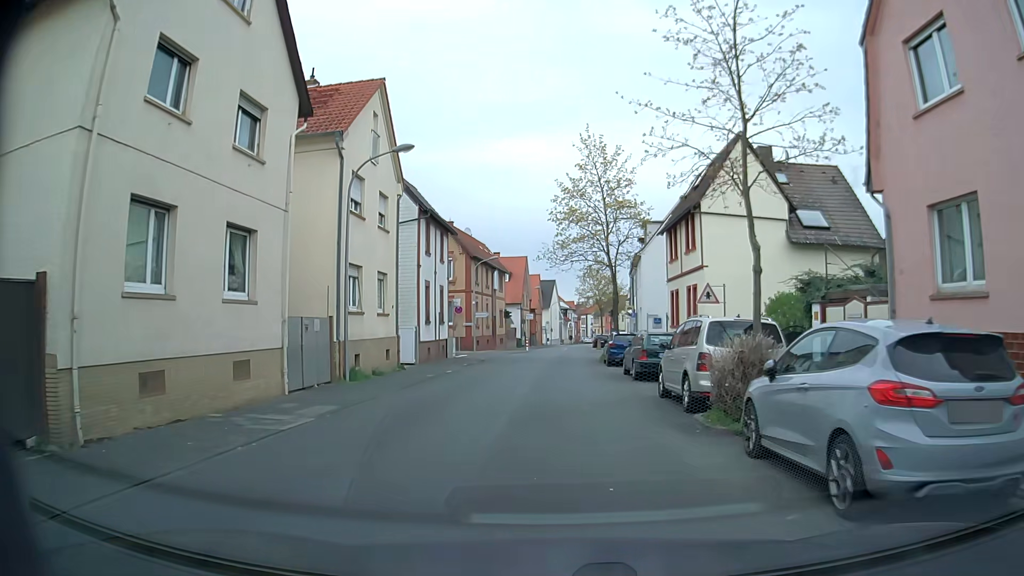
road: residential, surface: asphalt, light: Day
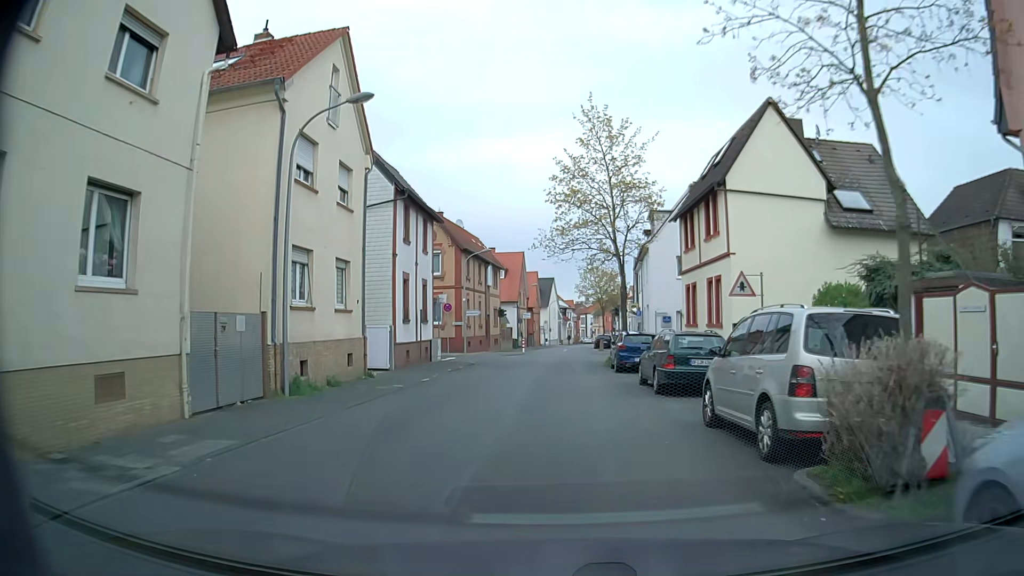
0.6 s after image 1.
(0.0, +4.5) m; 0°
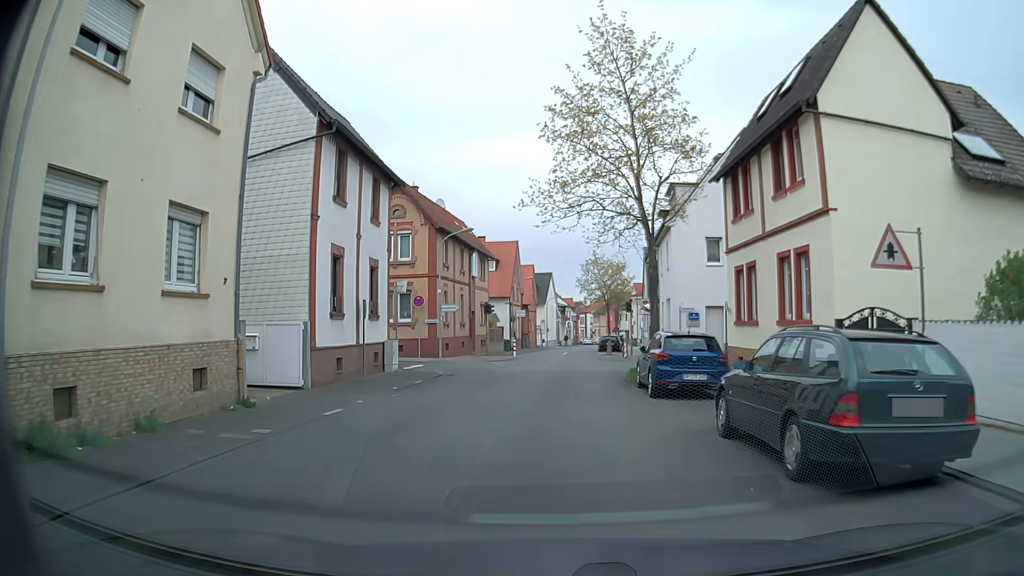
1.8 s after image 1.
(+0.1, +8.9) m; +1°
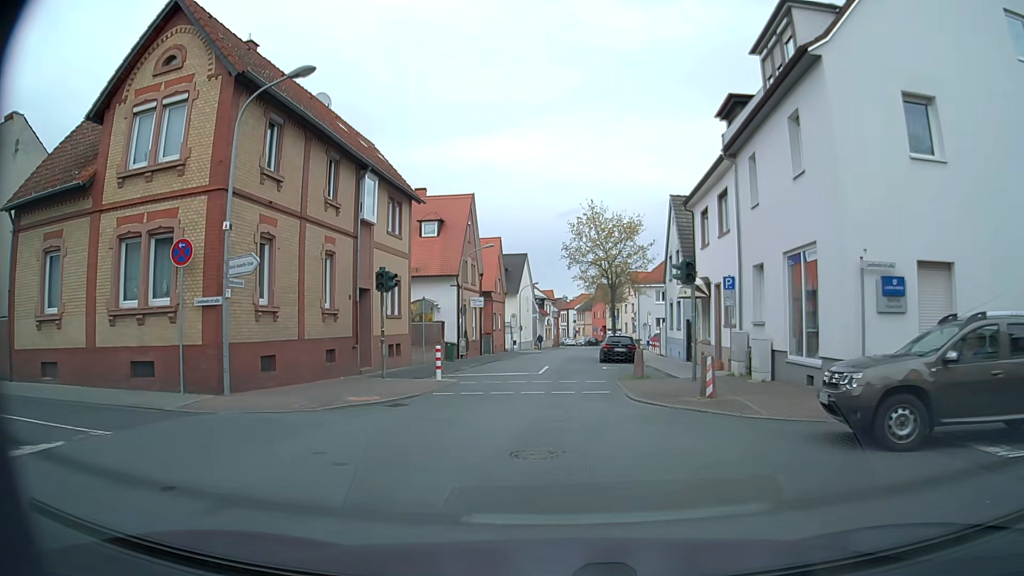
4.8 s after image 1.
(+0.1, +22.3) m; +2°
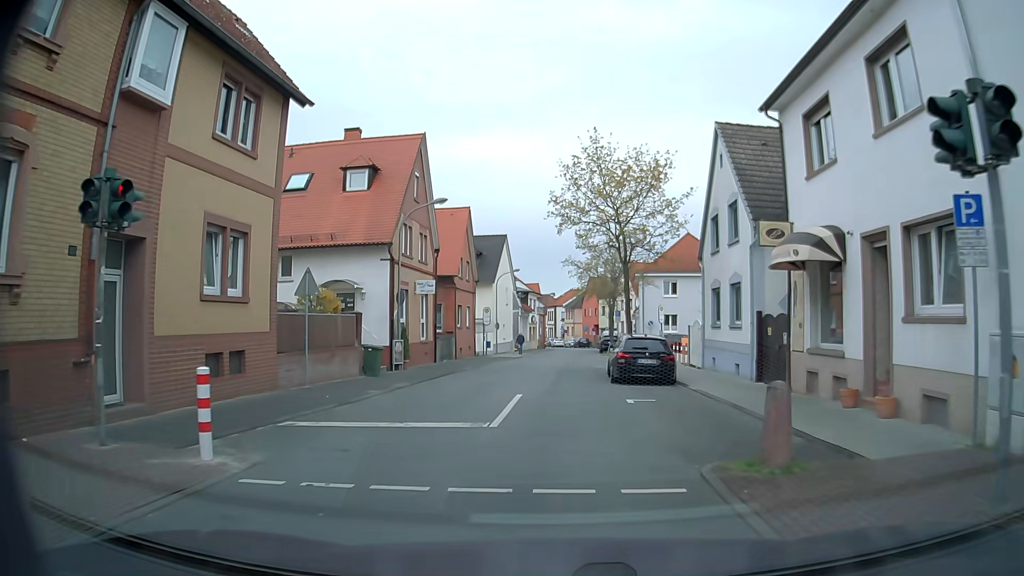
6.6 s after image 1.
(0.0, +13.4) m; 0°
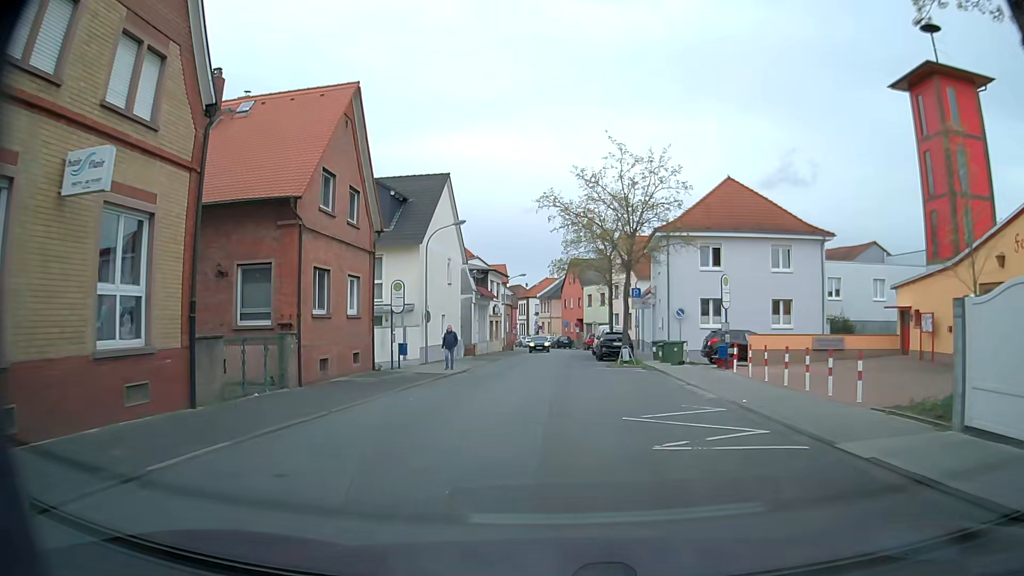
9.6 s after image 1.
(+0.3, +22.4) m; +3°
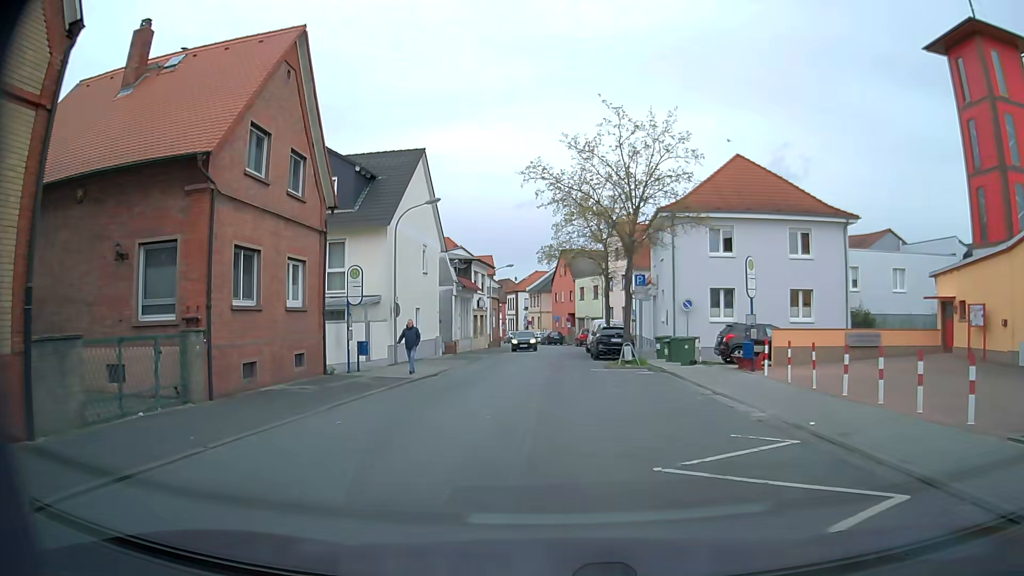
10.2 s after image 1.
(0.0, +4.5) m; 0°
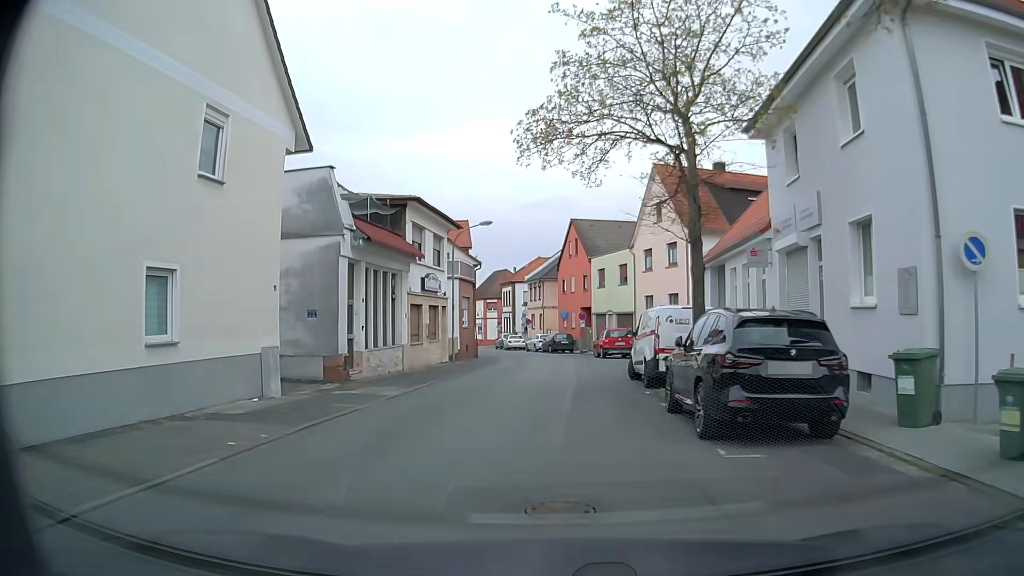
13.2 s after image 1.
(+0.2, +22.5) m; 0°
(0, +10) (0, +20) (0, +30) (0, +40) (-2, +50) (-5, +59) (-7, +69) (-9, +79) (-10, +89) (-13, +98) m
